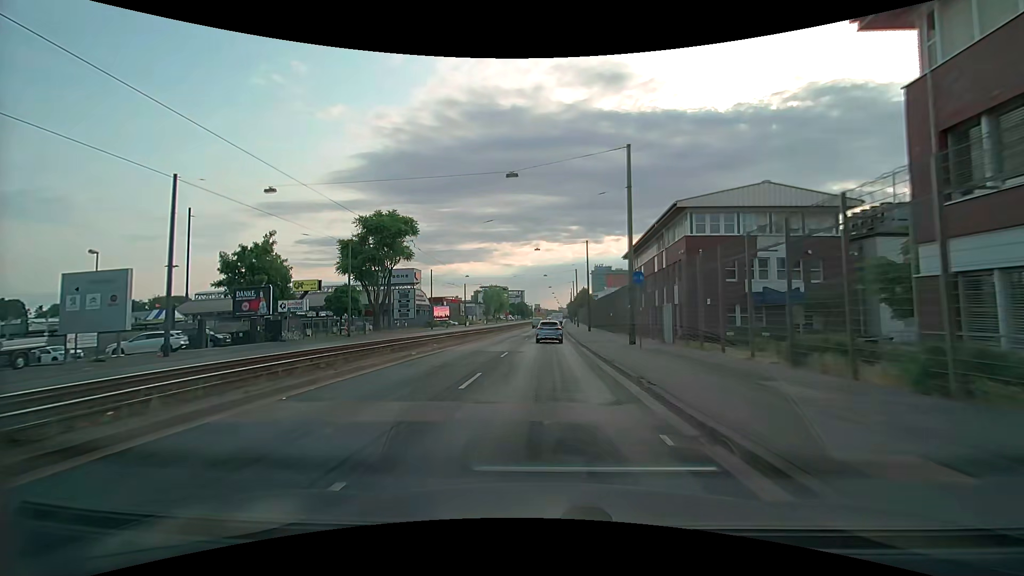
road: primary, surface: asphalt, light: Day
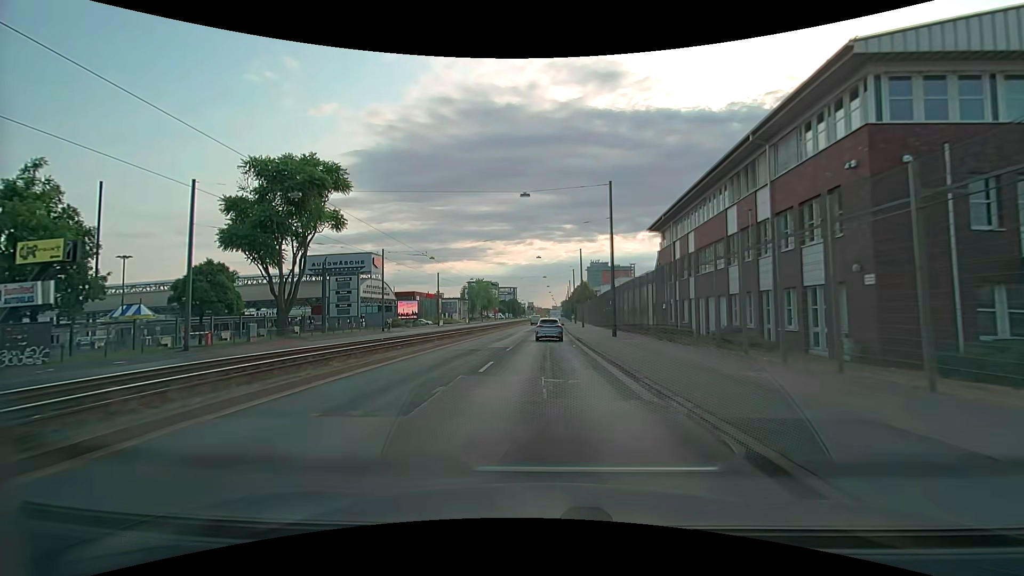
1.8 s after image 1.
(+0.1, +24.4) m; 0°
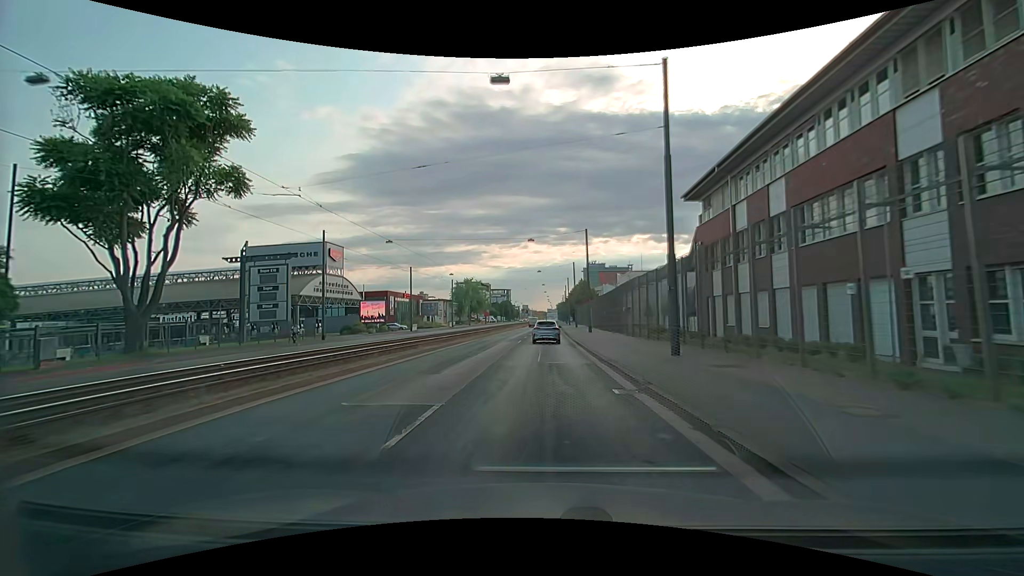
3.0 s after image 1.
(+0.1, +16.5) m; +1°
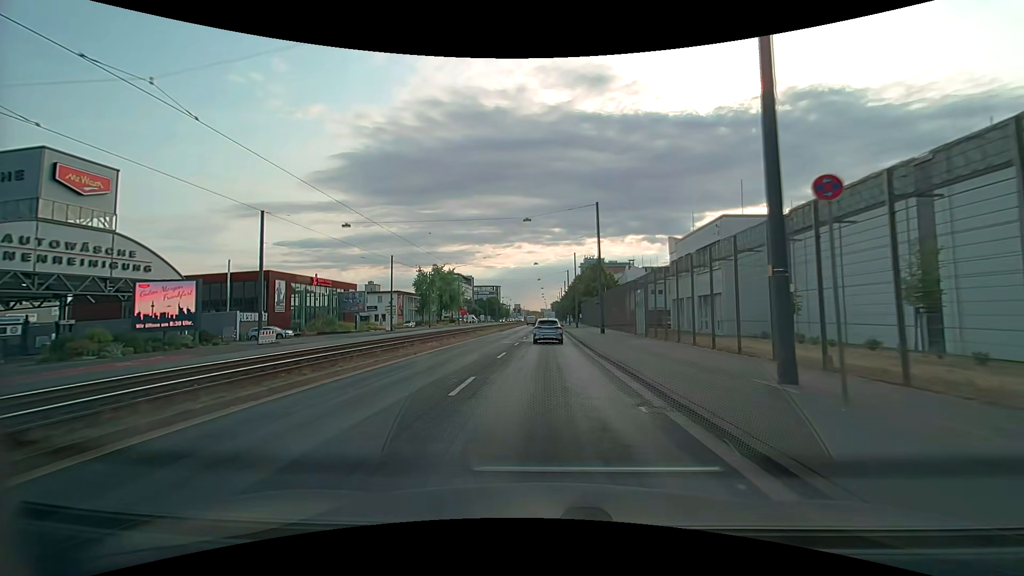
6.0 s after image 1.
(+0.1, +41.3) m; +1°
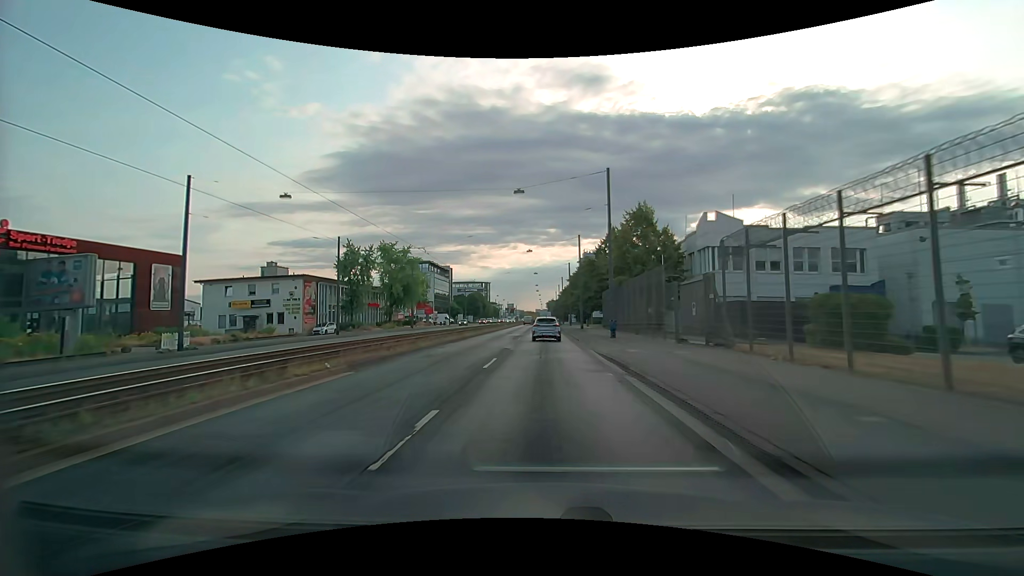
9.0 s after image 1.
(+0.4, +40.4) m; +1°
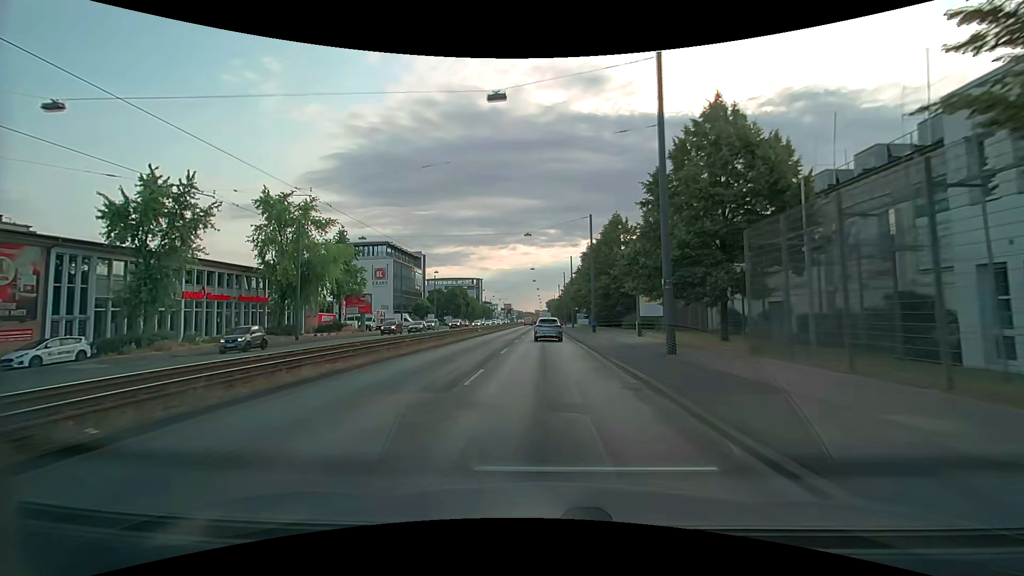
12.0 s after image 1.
(+0.2, +39.0) m; 0°
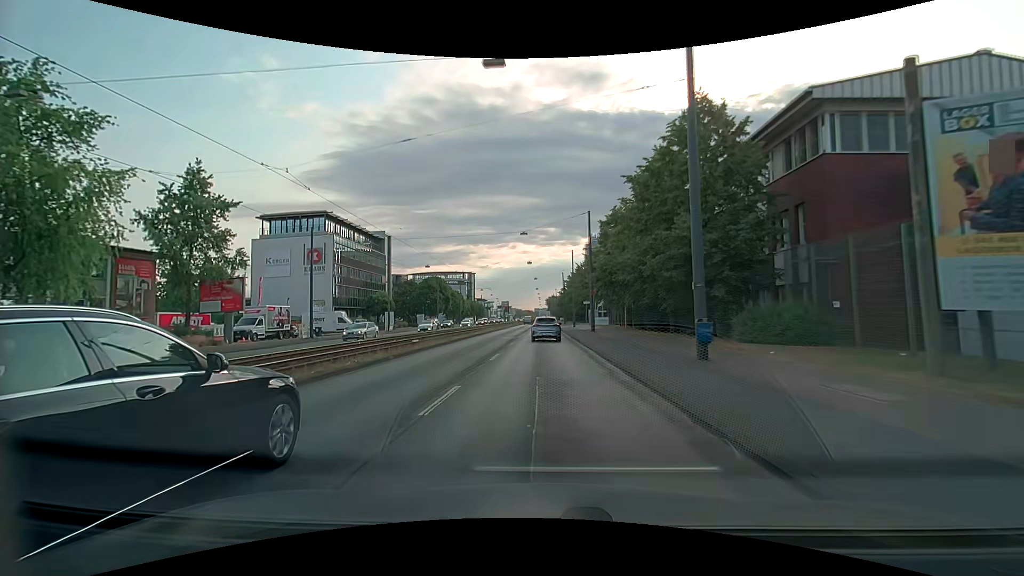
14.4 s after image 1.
(+0.1, +30.2) m; 0°
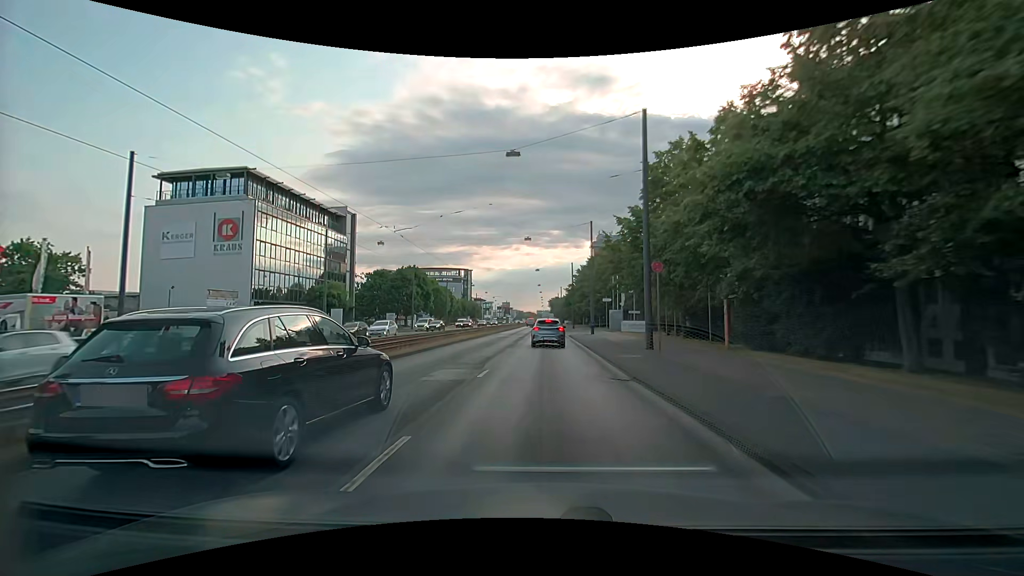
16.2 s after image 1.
(-0.2, +22.1) m; -1°
(0, +10) (0, +20) (0, +30) (0, +40) (0, +50) (+1, +60) (+1, +70) (+1, +80) (+1, +90) (+1, +100) m
